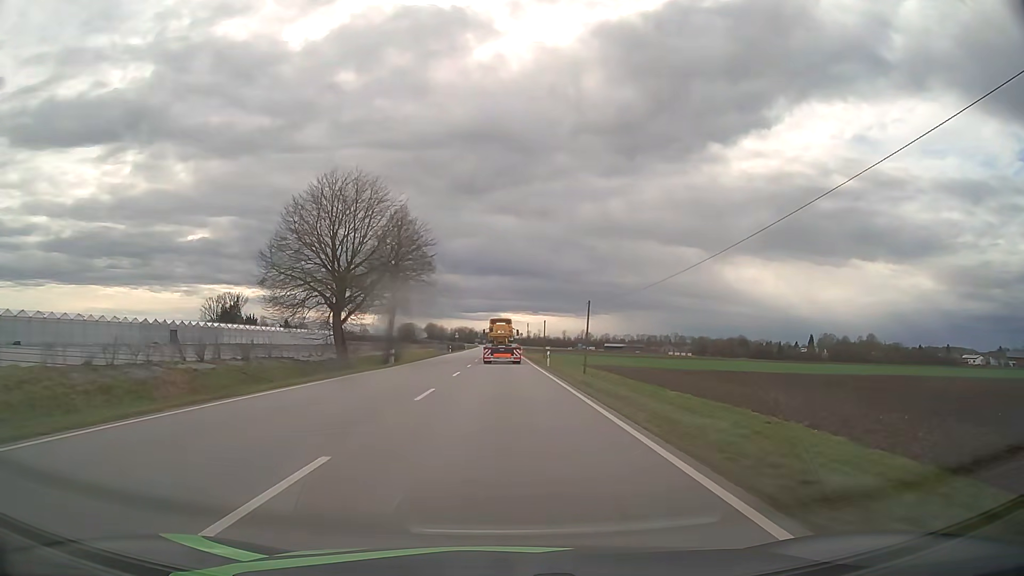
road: primary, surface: asphalt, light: Day
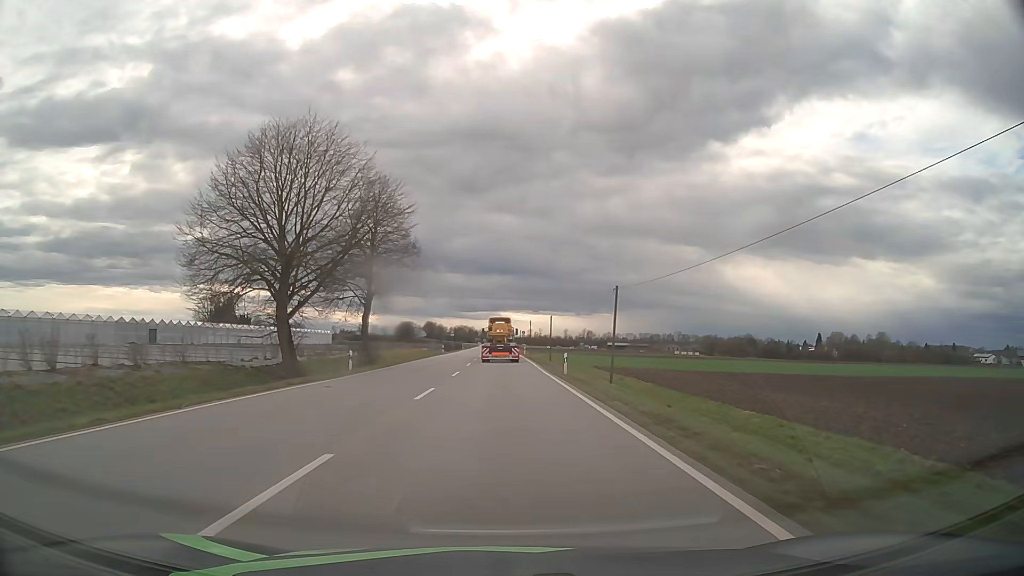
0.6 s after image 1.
(0.0, +11.9) m; 0°
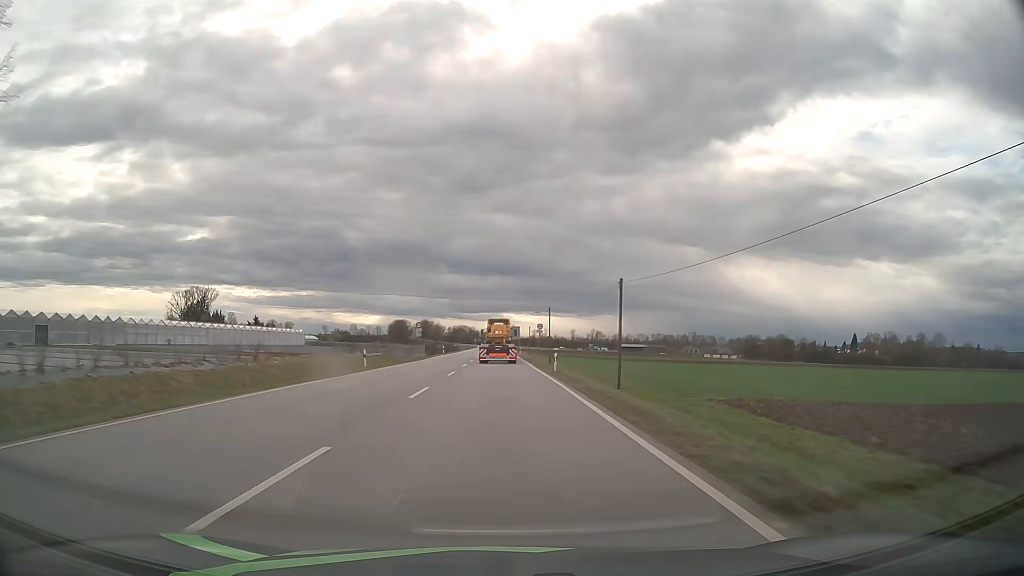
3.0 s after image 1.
(-0.1, +47.7) m; 0°
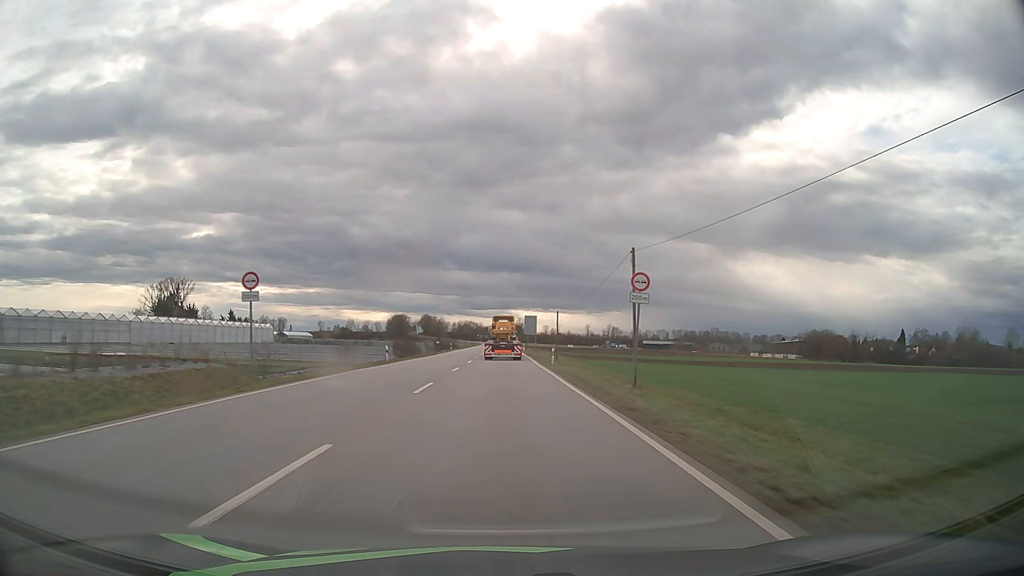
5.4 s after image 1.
(-0.4, +47.6) m; -1°
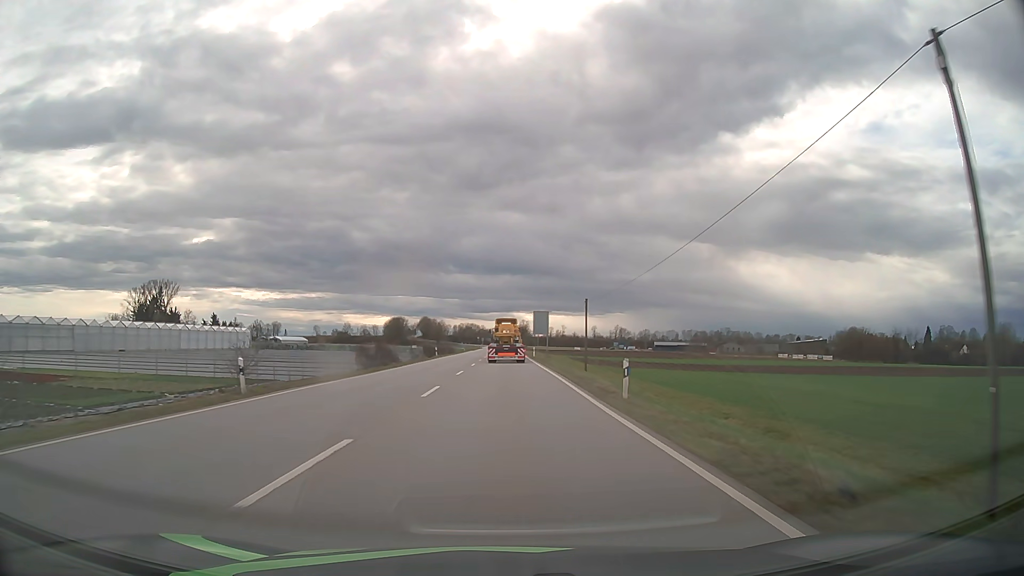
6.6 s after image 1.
(0.0, +23.8) m; 0°
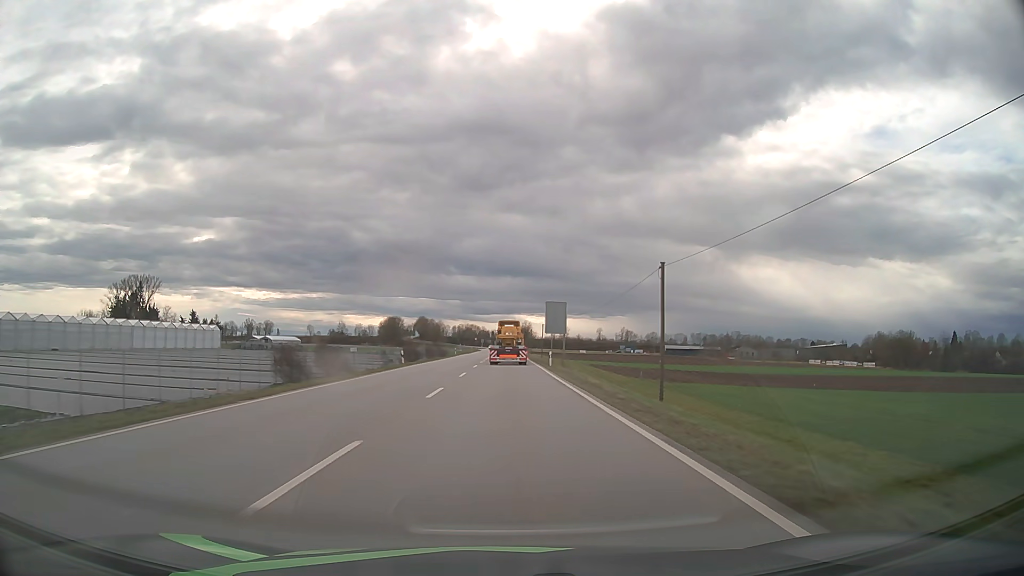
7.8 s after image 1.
(0.0, +23.8) m; 0°
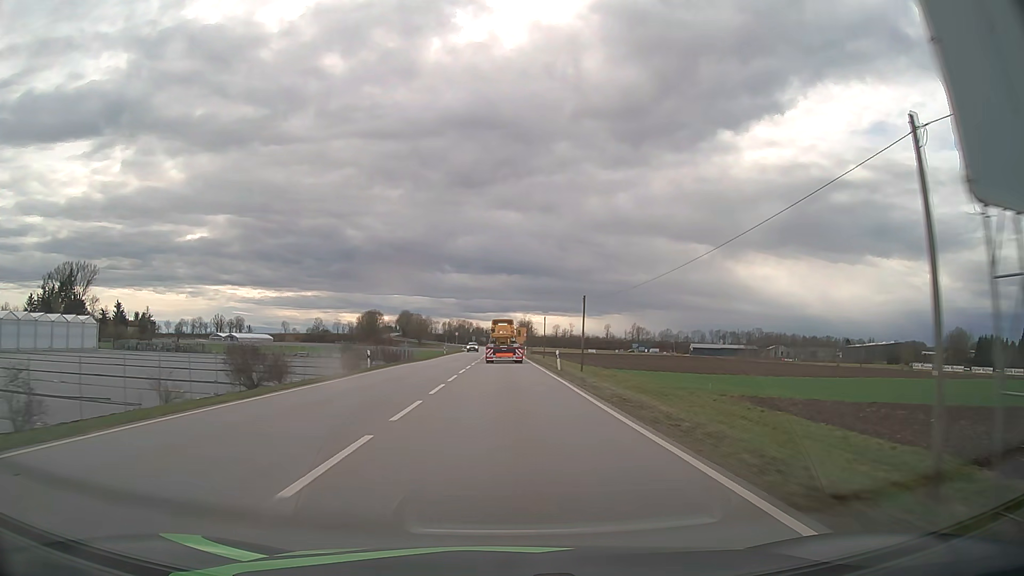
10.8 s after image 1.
(+0.1, +59.7) m; 0°
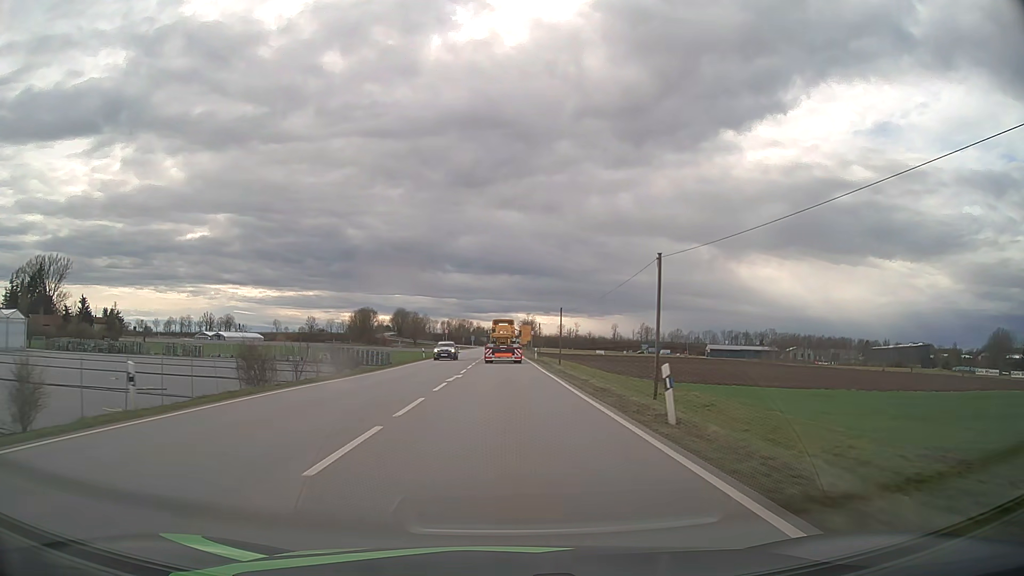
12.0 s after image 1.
(0.0, +23.9) m; 0°
(0, +10) (0, +20) (0, +30) (0, +40) (0, +50) (0, +60) (0, +70) (0, +80) (0, +90) (0, +100) m
